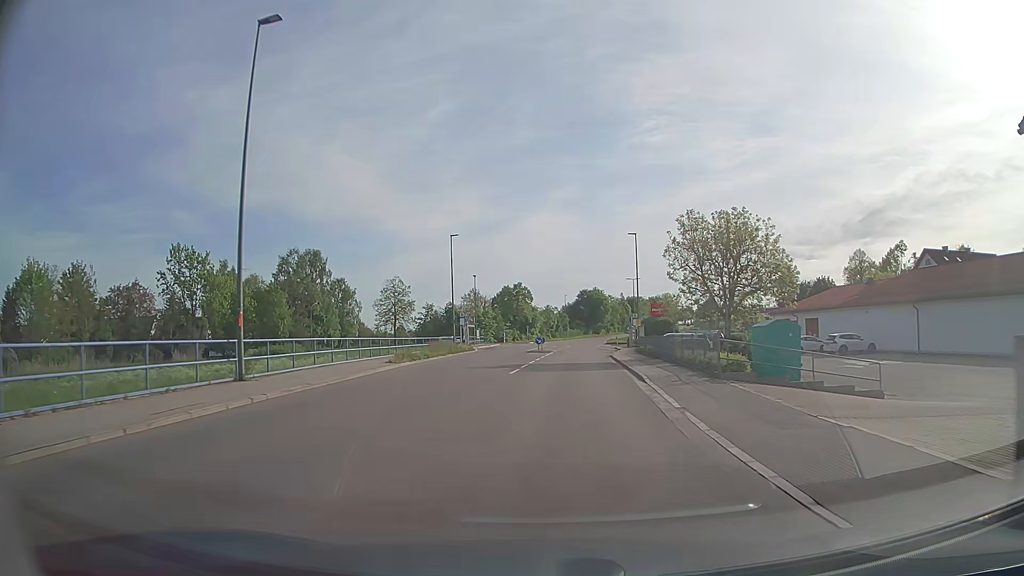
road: secondary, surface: asphalt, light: Day
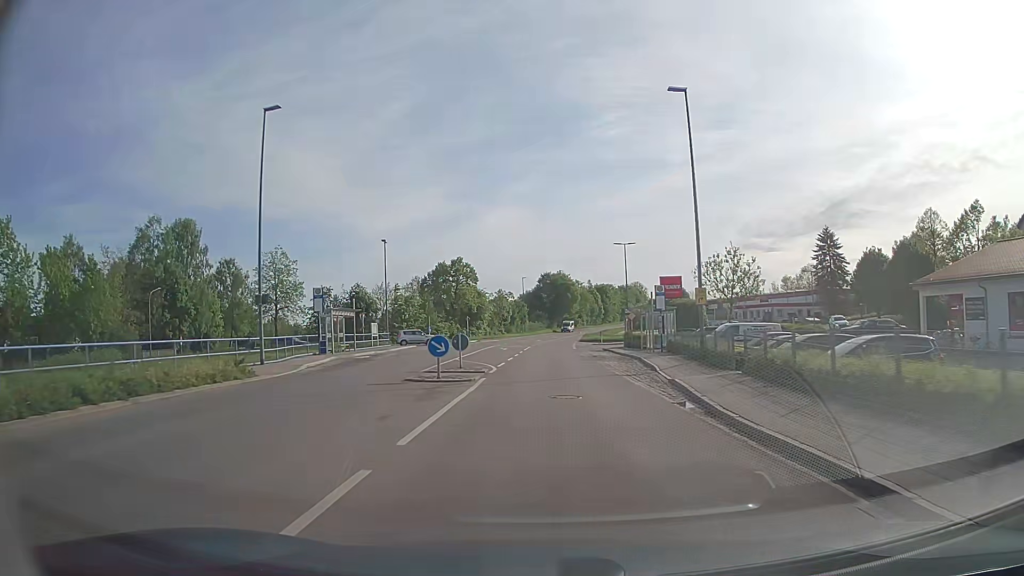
(+1.4, +37.7) m; +4°
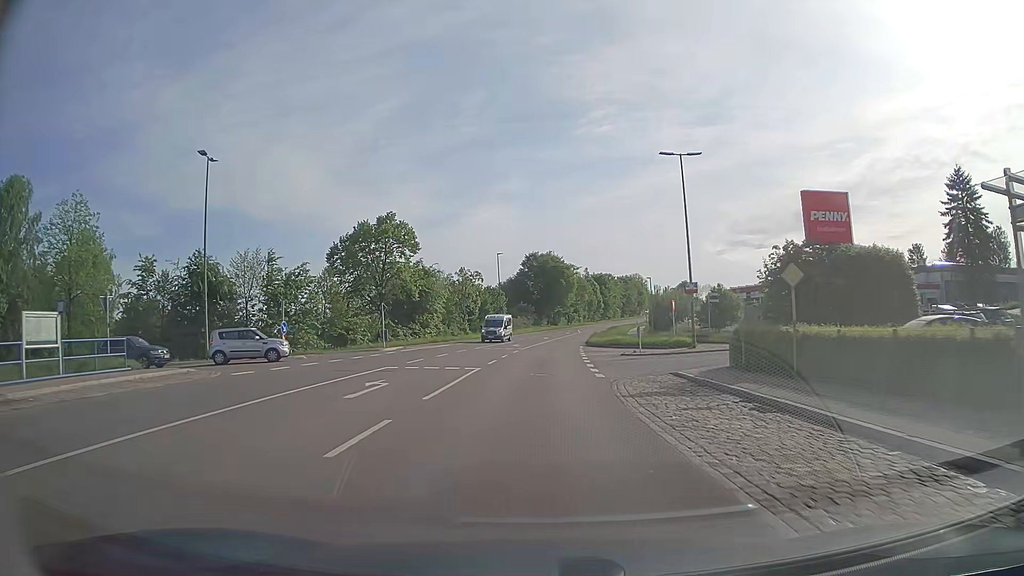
(+0.8, +37.6) m; +1°
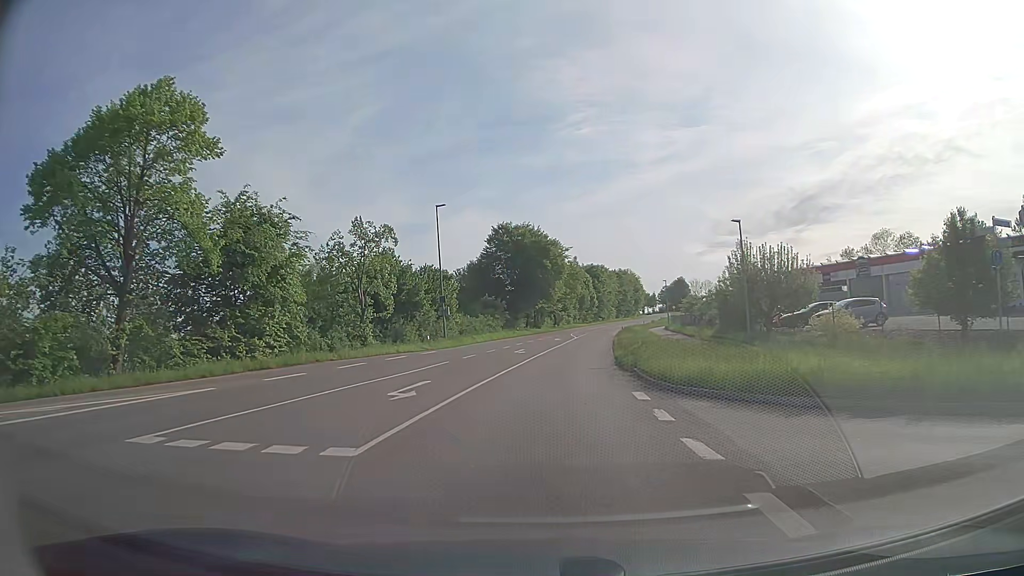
(+0.3, +37.4) m; +2°
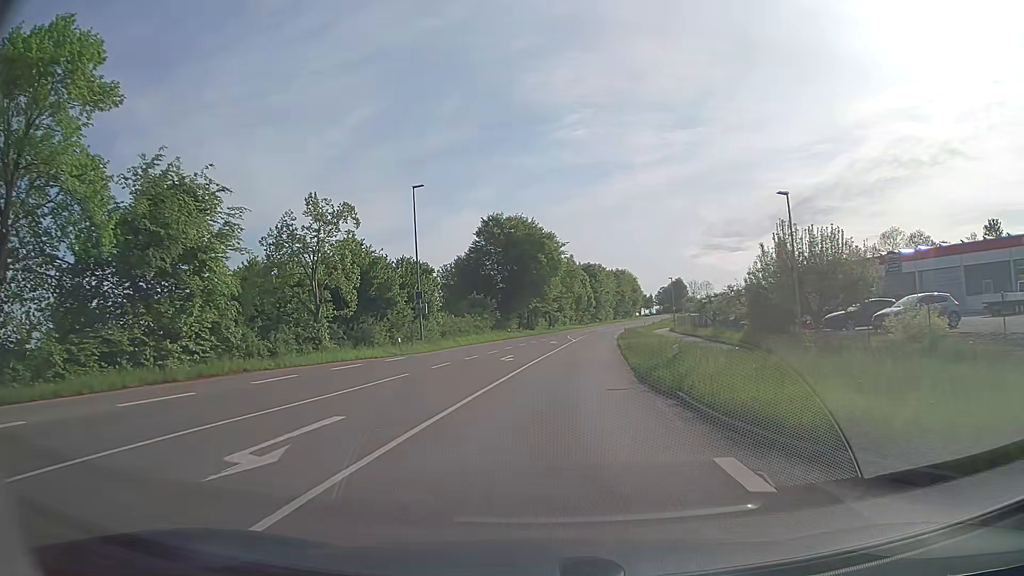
(0.0, +7.4) m; 0°
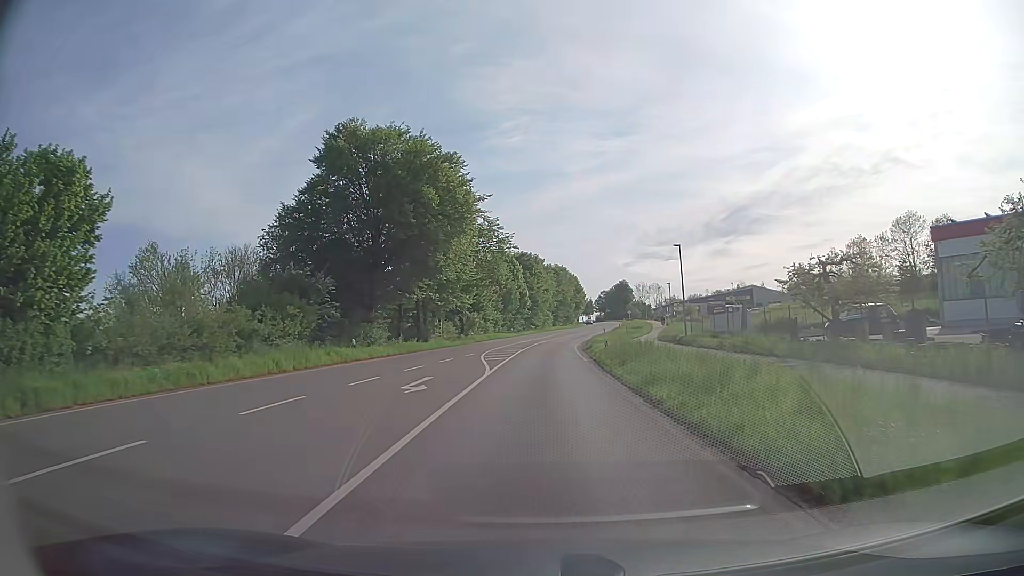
(+1.9, +36.5) m; +6°
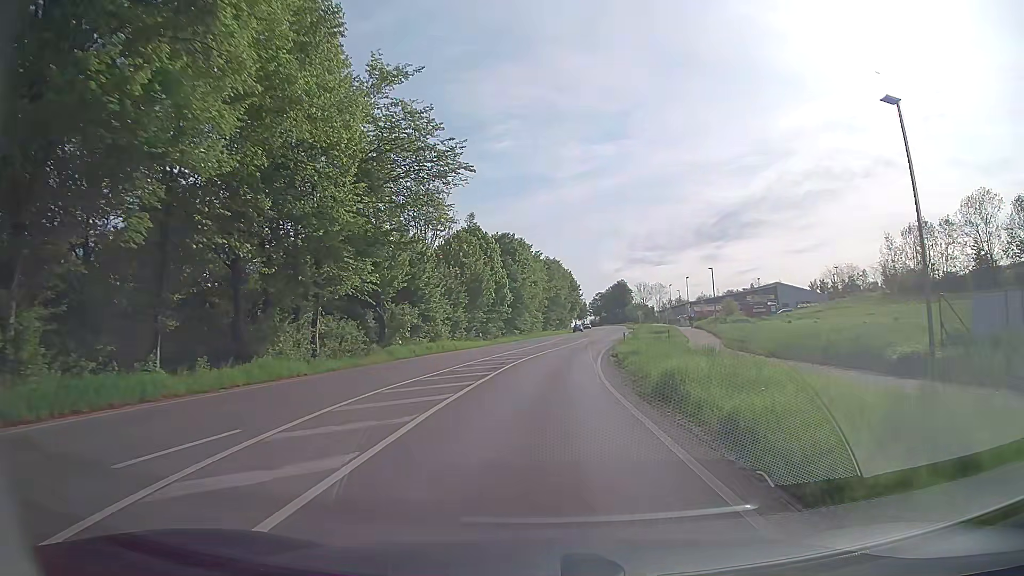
(+0.2, +28.5) m; +1°
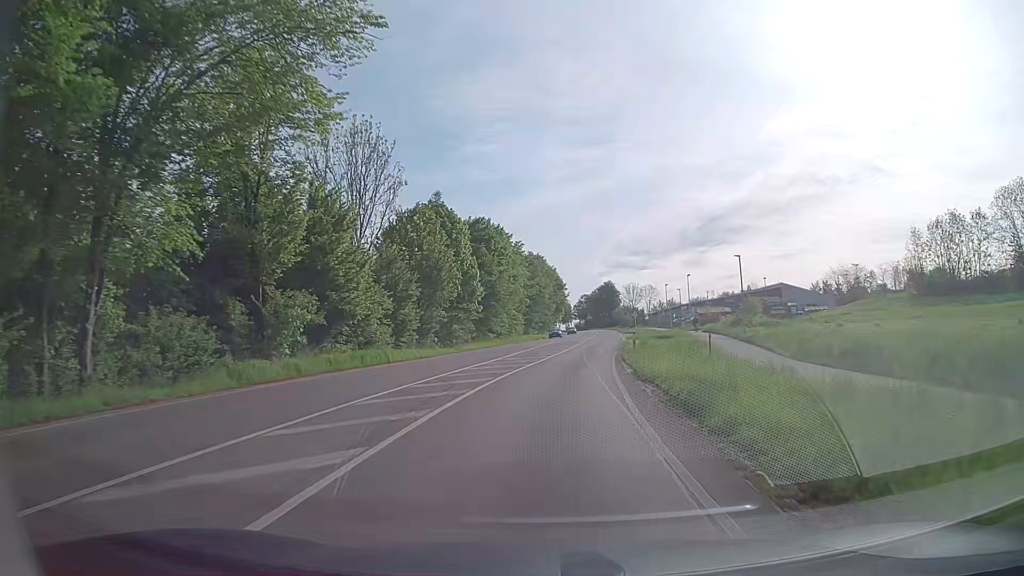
(+0.2, +14.1) m; +2°
(0, +10) (+1, +20) (+1, +30) (+2, +40) (+4, +50) (+5, +60) (+6, +70) (+7, +80) (+8, +90) (+9, +100) m
